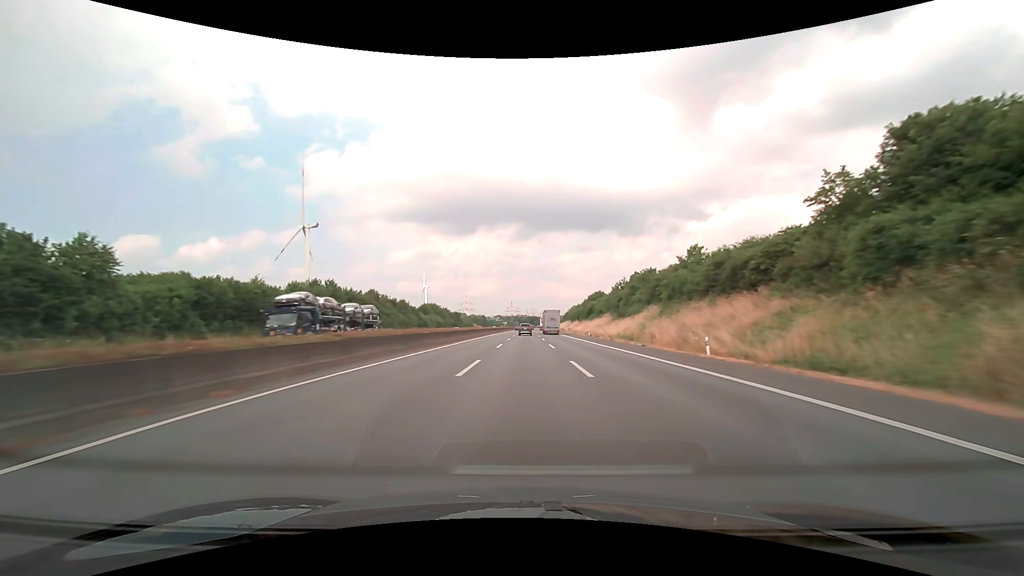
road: motorway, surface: asphalt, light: Day
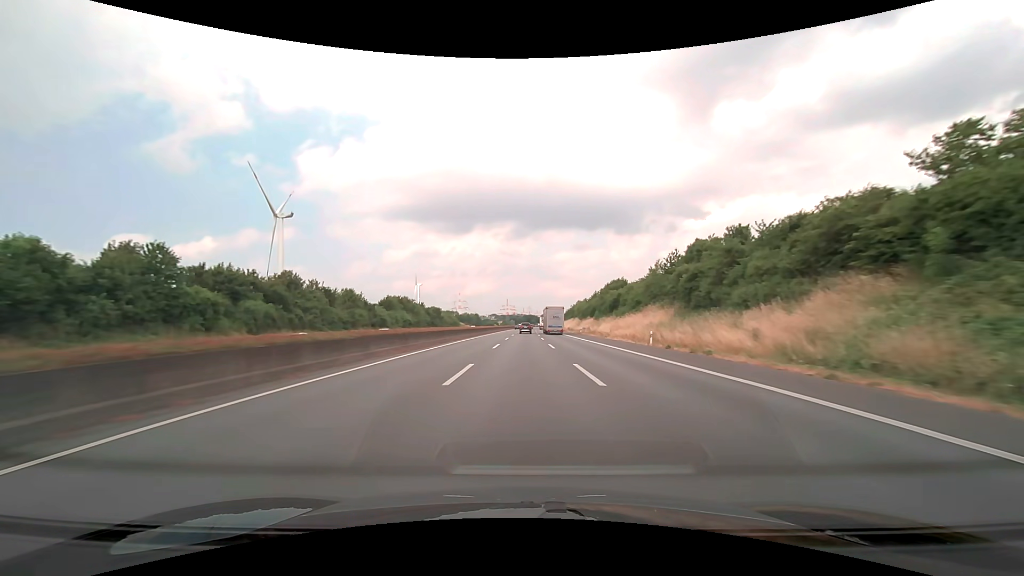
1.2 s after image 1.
(+0.1, +38.2) m; 0°
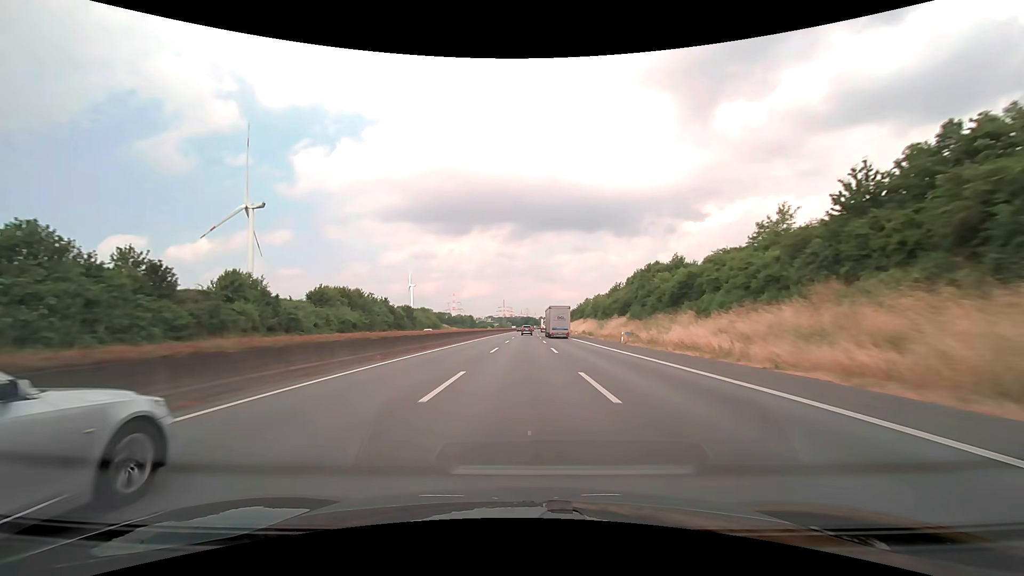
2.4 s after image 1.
(+0.1, +38.1) m; 0°
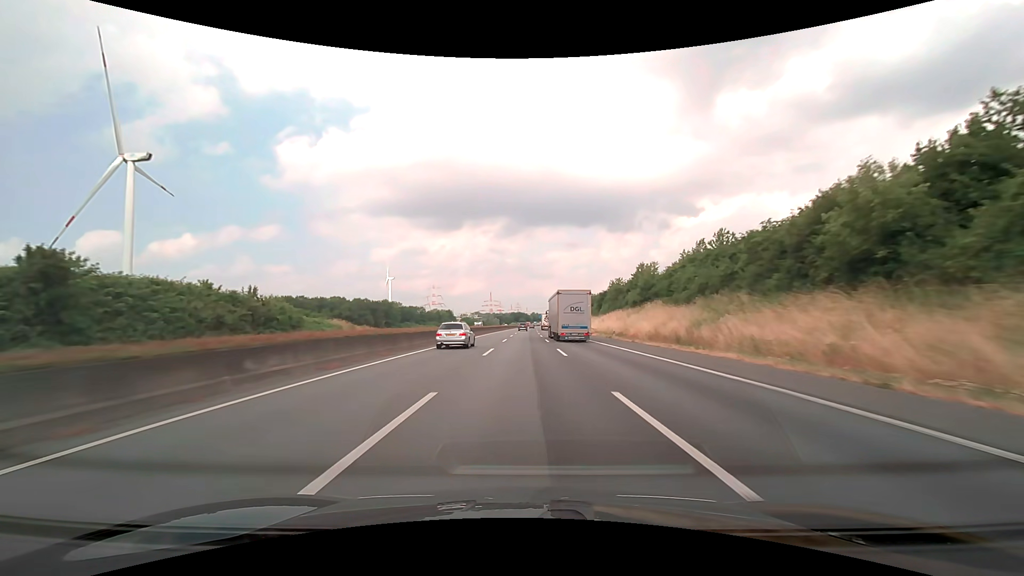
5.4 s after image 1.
(+0.7, +95.2) m; +1°
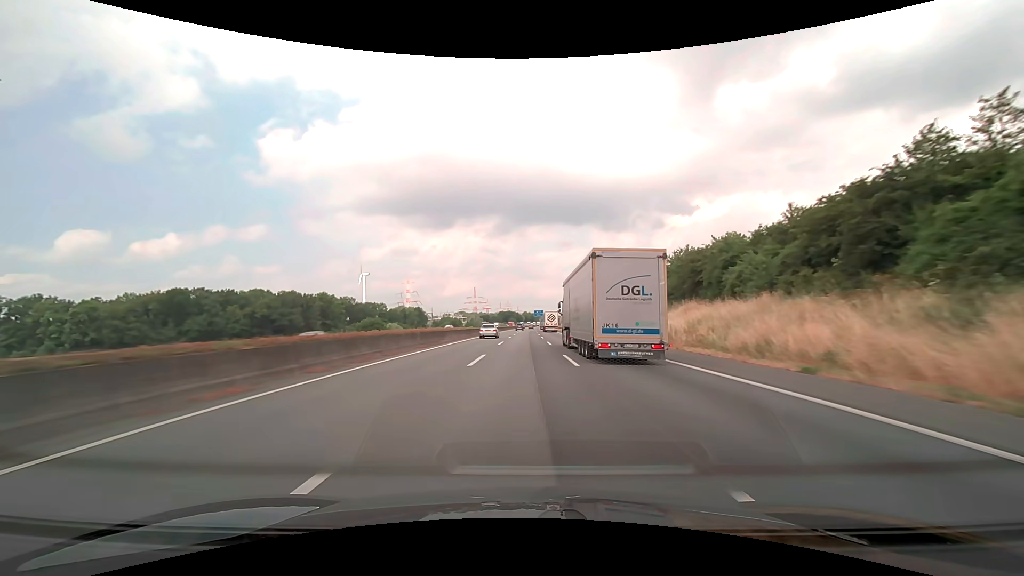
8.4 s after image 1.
(+0.8, +95.1) m; +1°
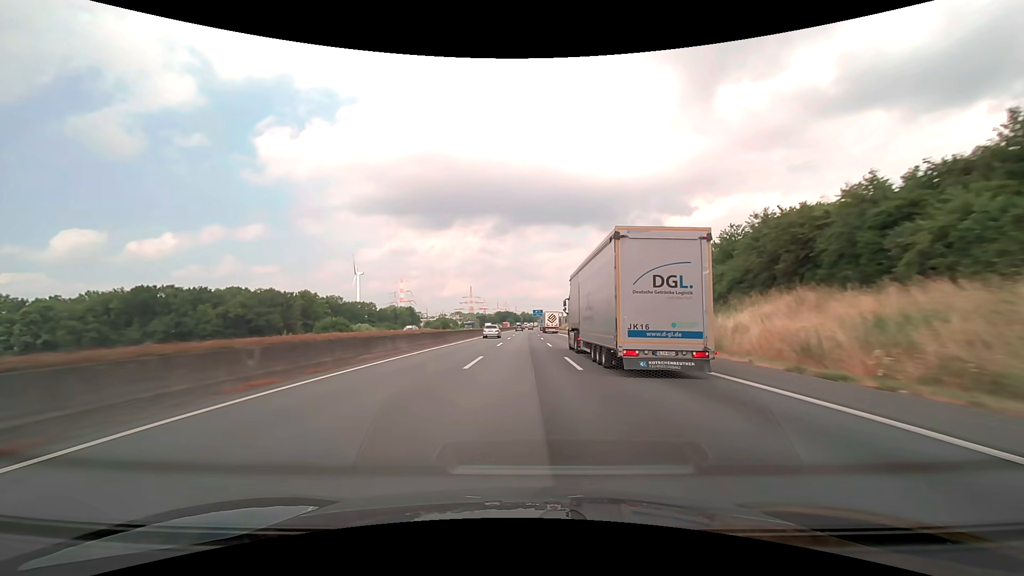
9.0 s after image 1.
(0.0, +19.0) m; 0°
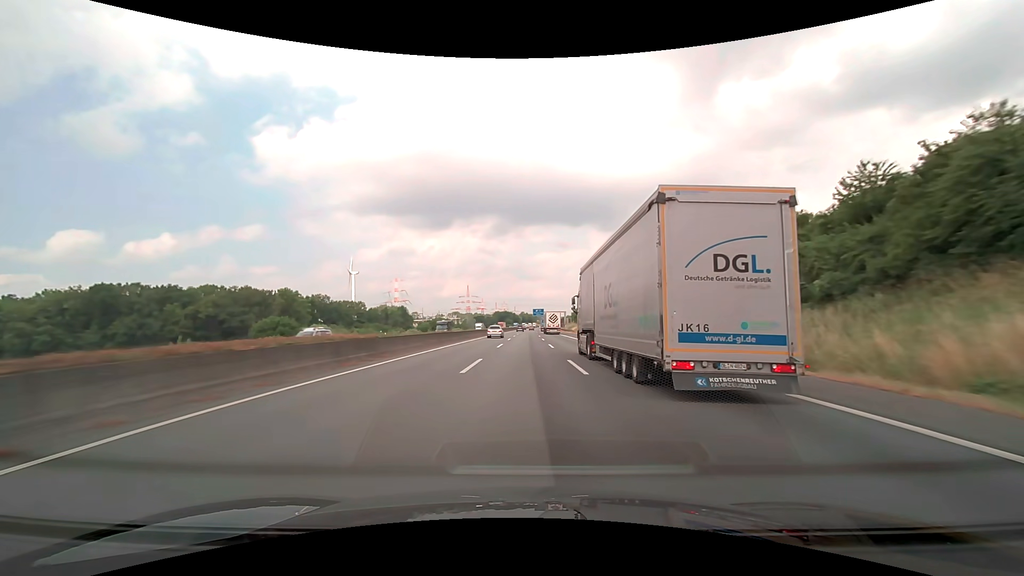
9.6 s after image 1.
(0.0, +19.0) m; 0°
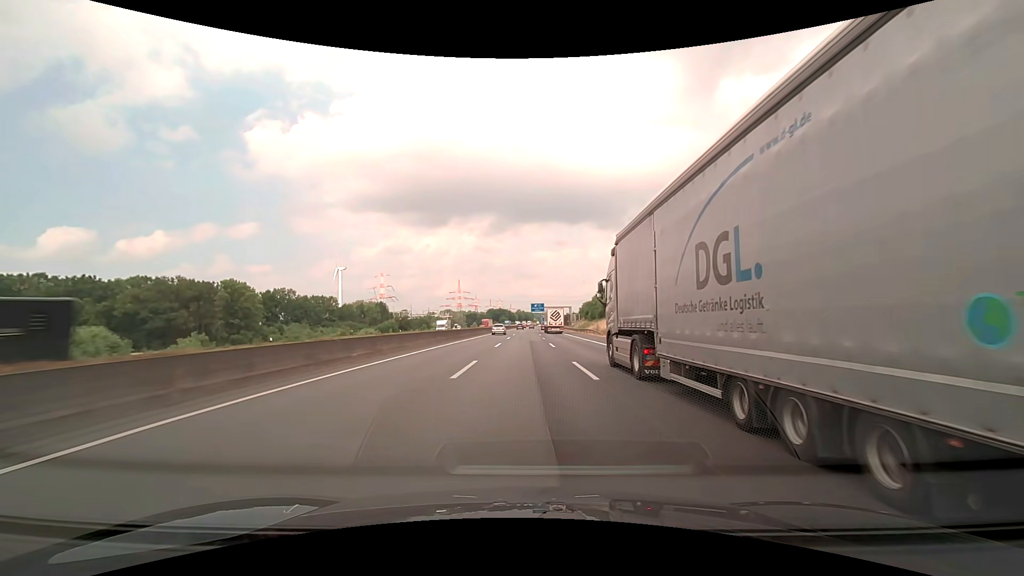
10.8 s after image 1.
(+0.1, +38.0) m; 0°
(0, +10) (0, +20) (0, +30) (0, +40) (0, +50) (0, +60) (0, +70) (+1, +80) (+1, +90) (+1, +100) m
